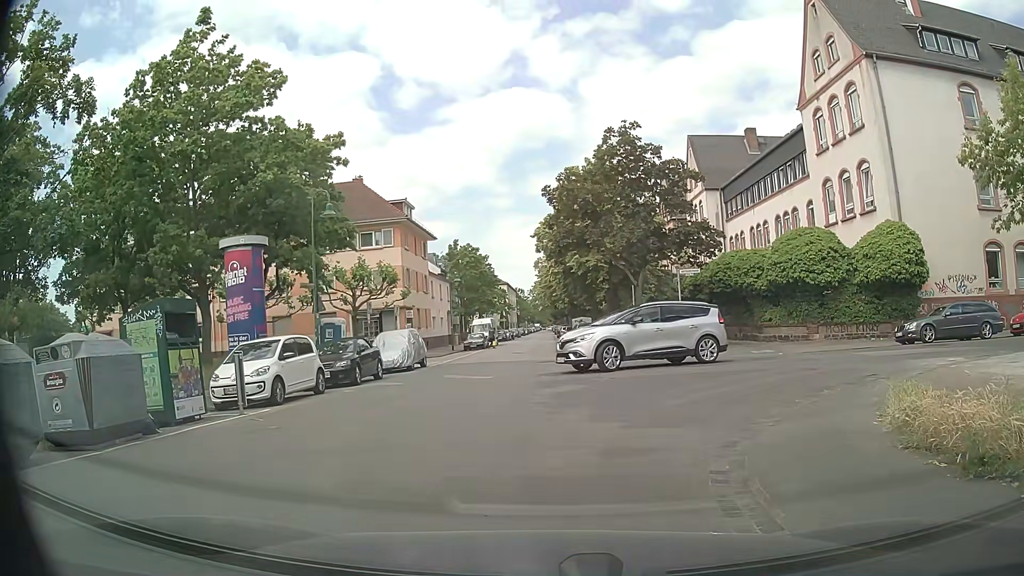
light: Day
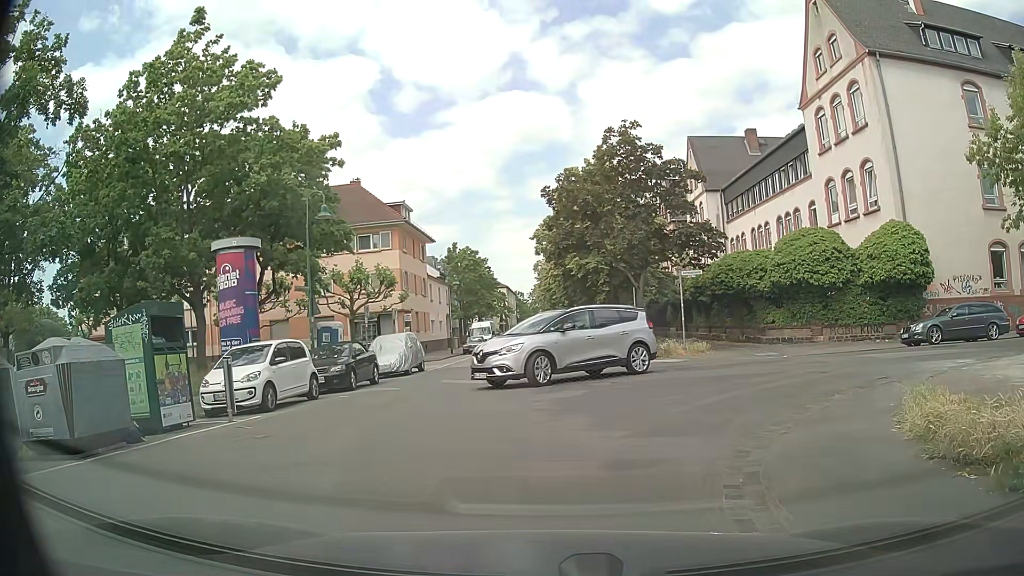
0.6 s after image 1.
(0.0, +0.5) m; 0°
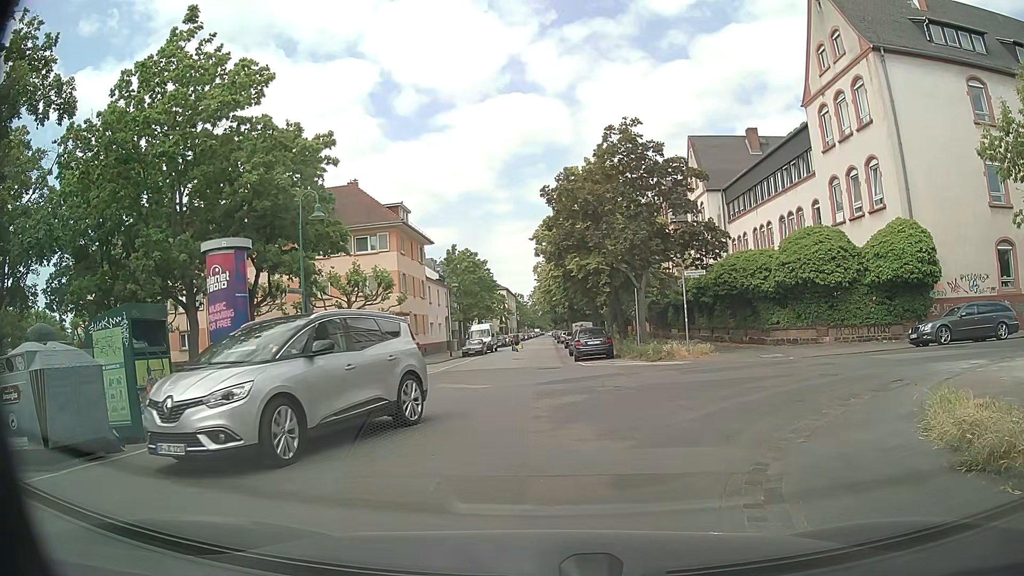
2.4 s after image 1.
(0.0, +0.6) m; 0°
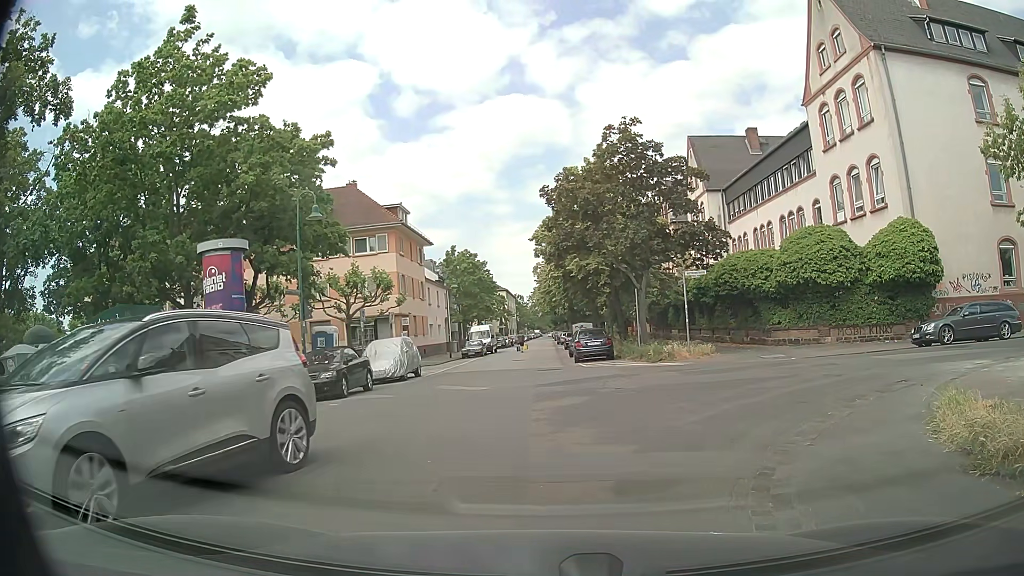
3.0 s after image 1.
(0.0, +0.2) m; 0°
